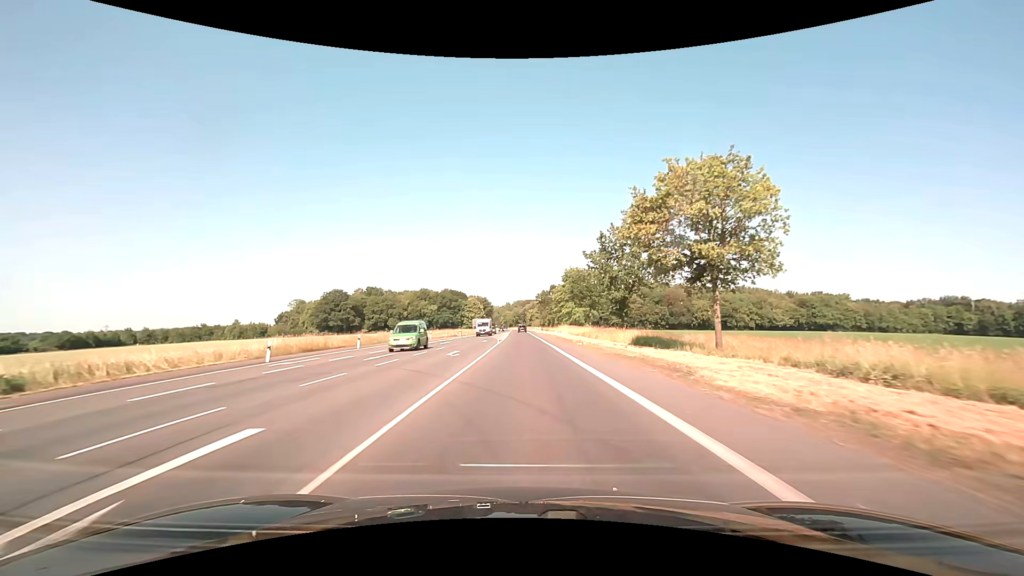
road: primary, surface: asphalt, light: Day
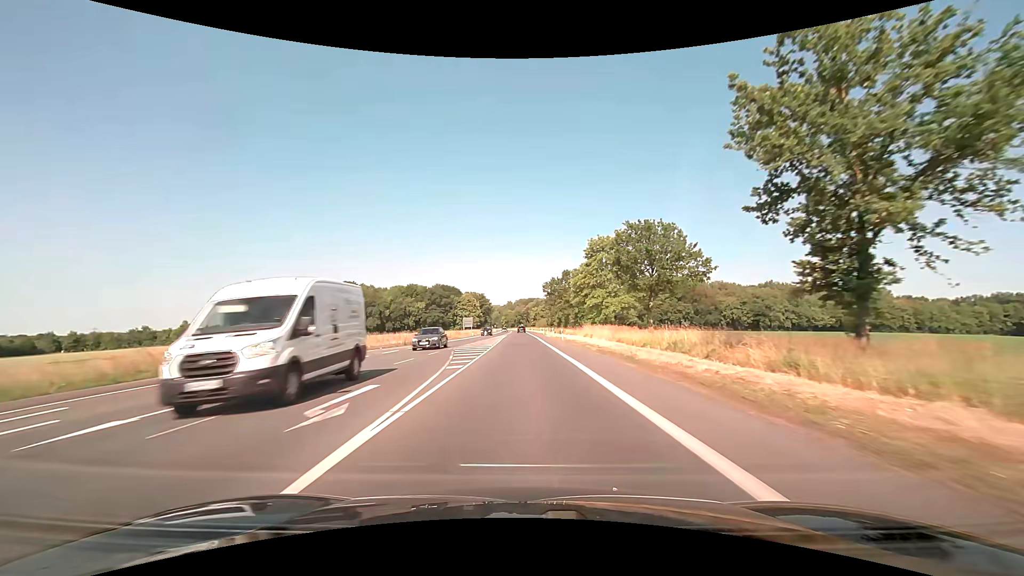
(0.0, +35.6) m; 0°
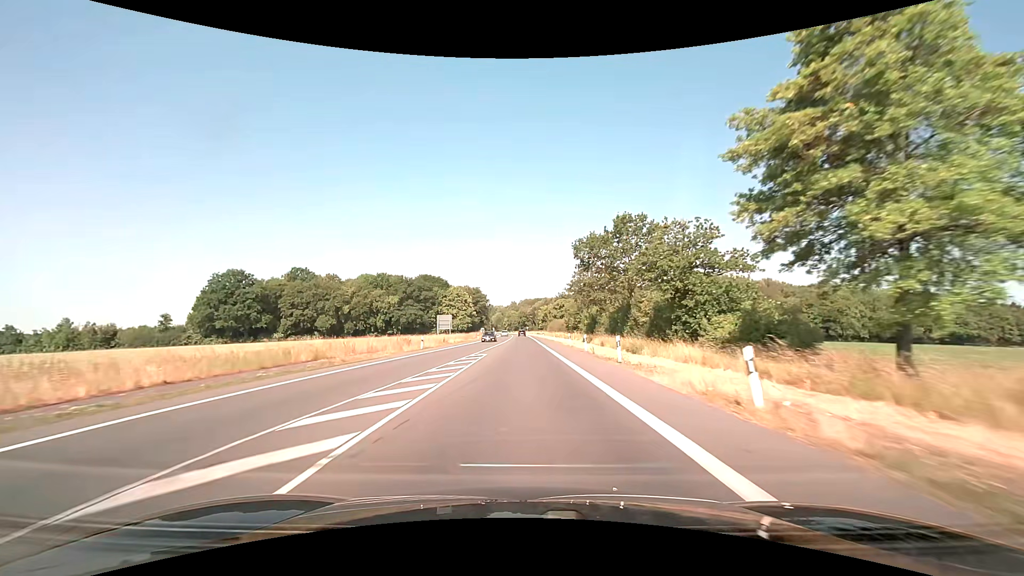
(-0.2, +51.5) m; 0°
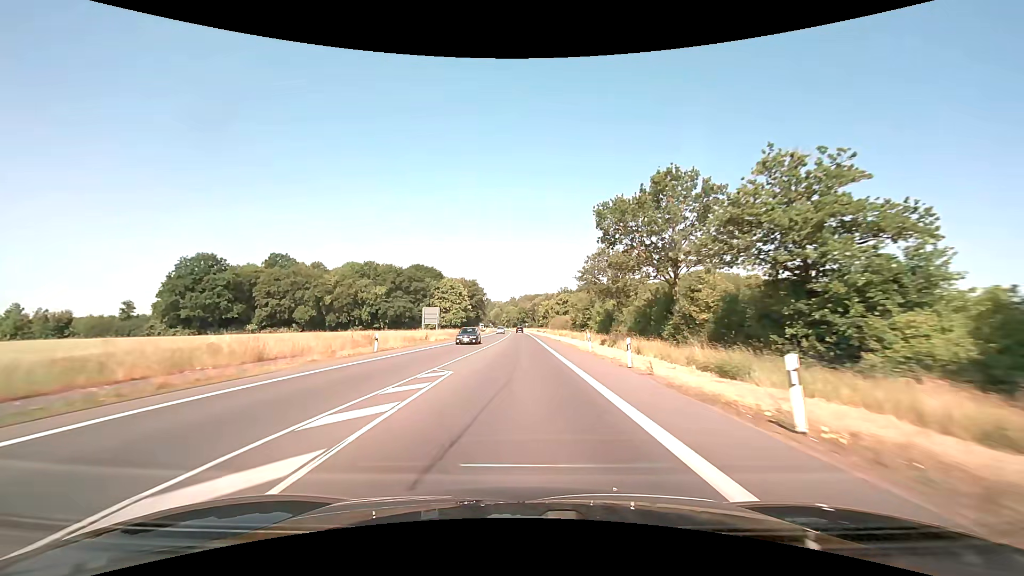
(0.0, +13.5) m; 0°
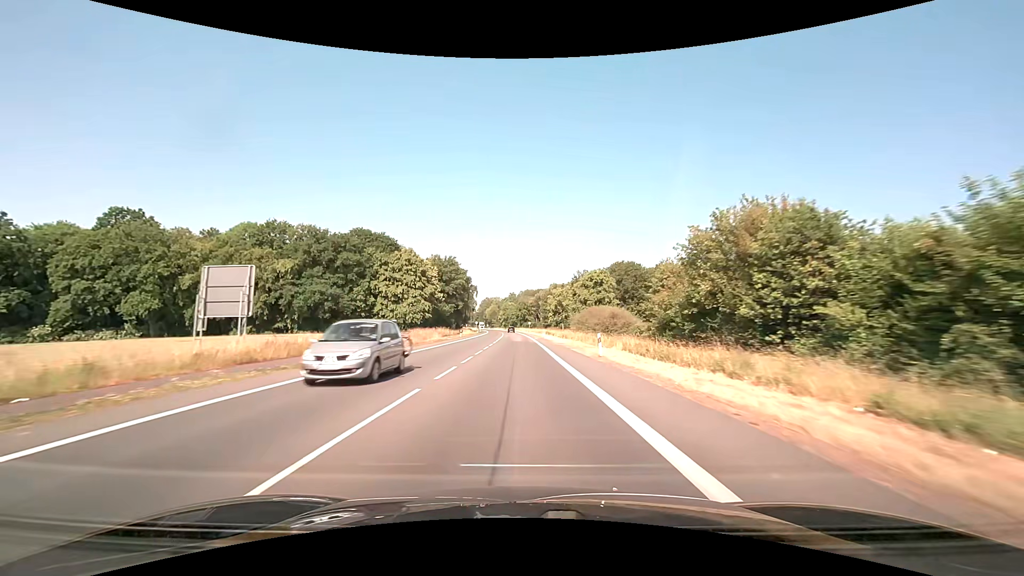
(0.0, +56.8) m; 0°
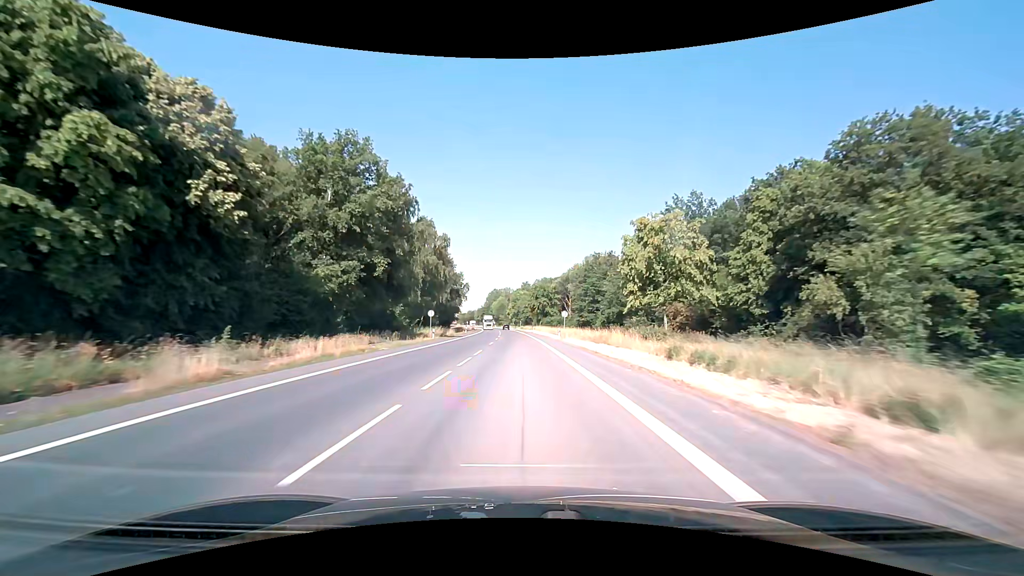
(-1.1, +75.5) m; -2°
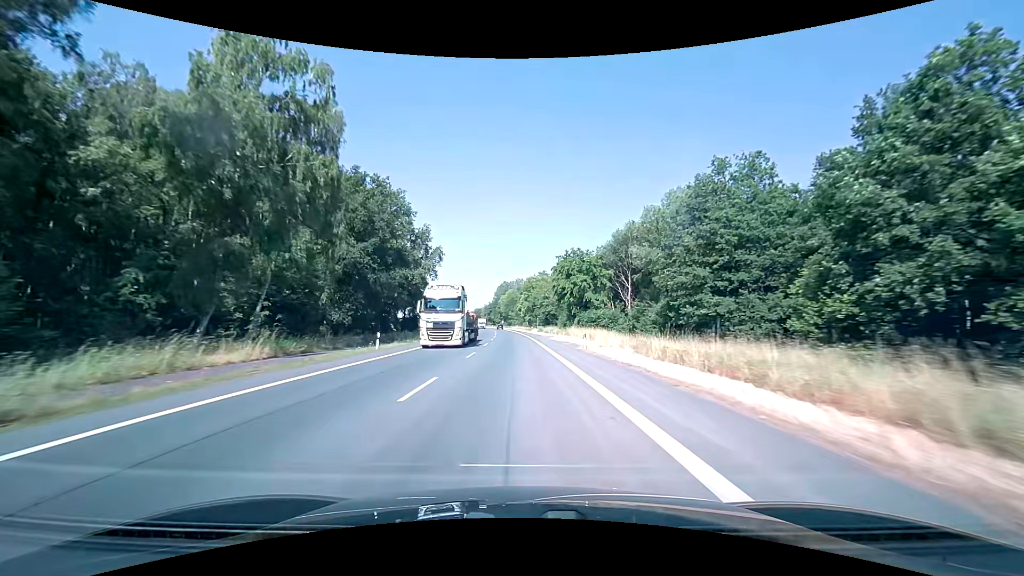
(-0.8, +61.9) m; -2°
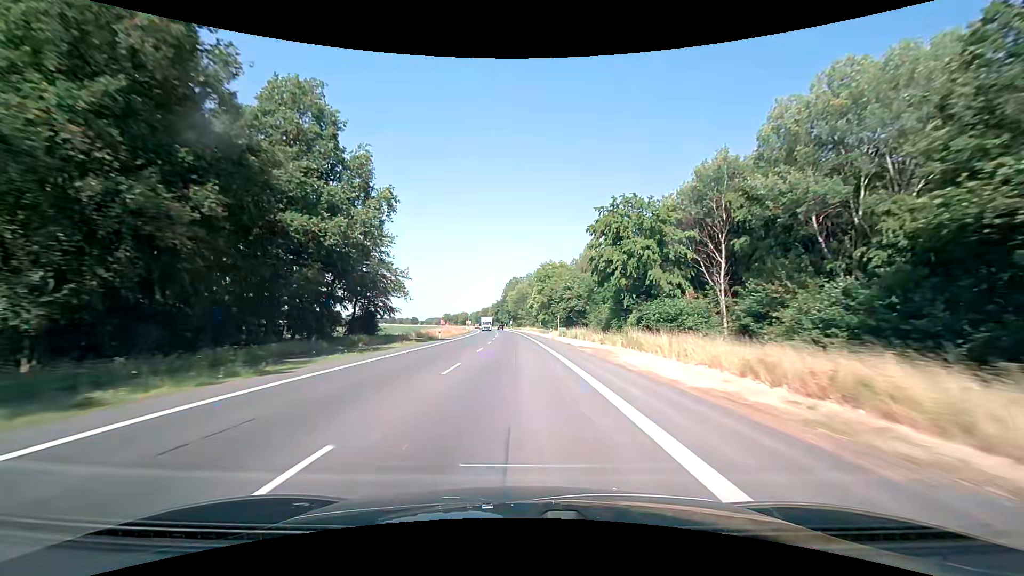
(-0.3, +31.3) m; -1°
(0, +10) (0, +20) (0, +30) (0, +40) (-1, +50) (-1, +60) (-1, +70) (-2, +80) (-2, +90) (-3, +100) m
